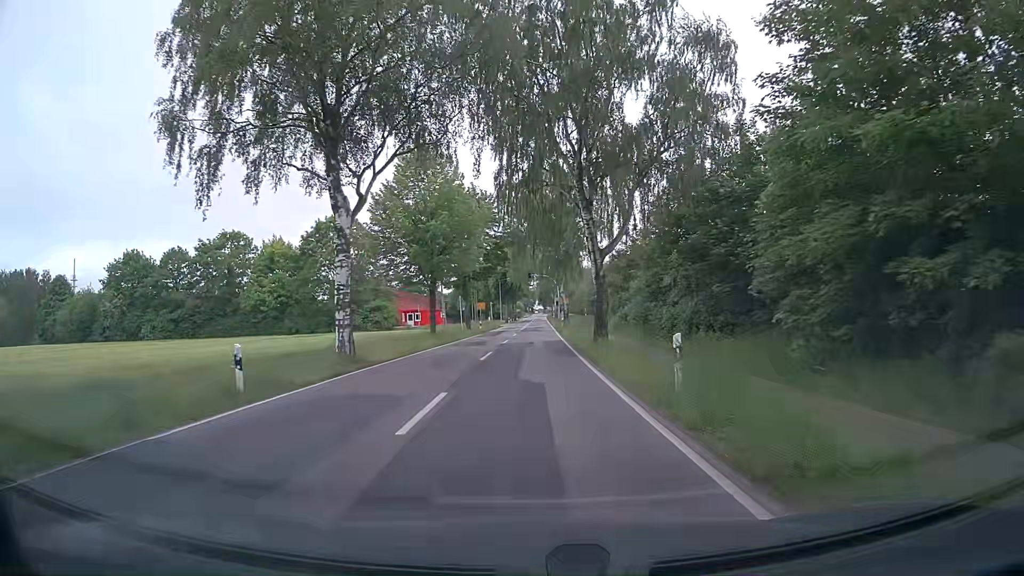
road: tertiary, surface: asphalt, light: Day
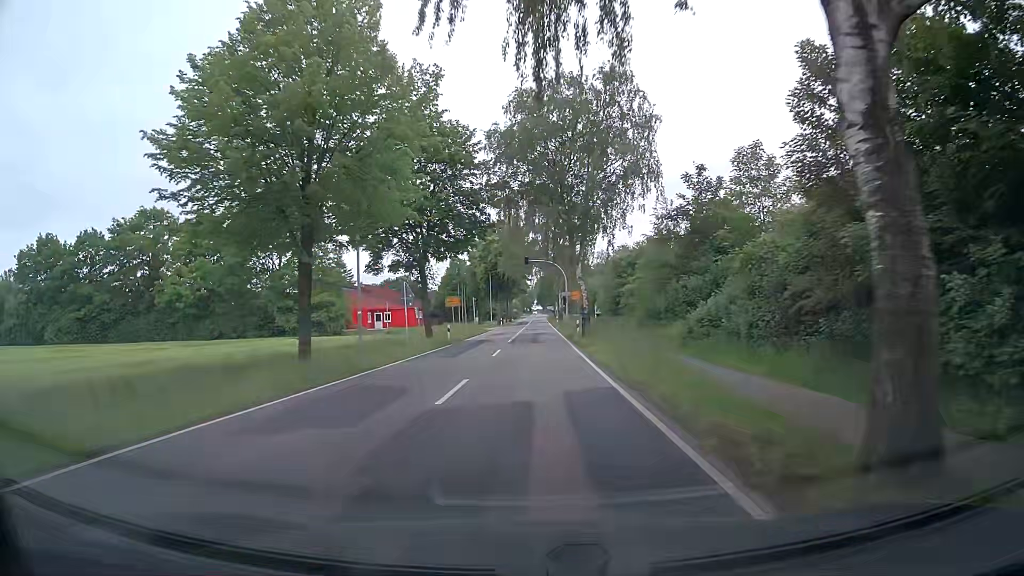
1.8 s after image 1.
(+0.1, +23.0) m; +1°
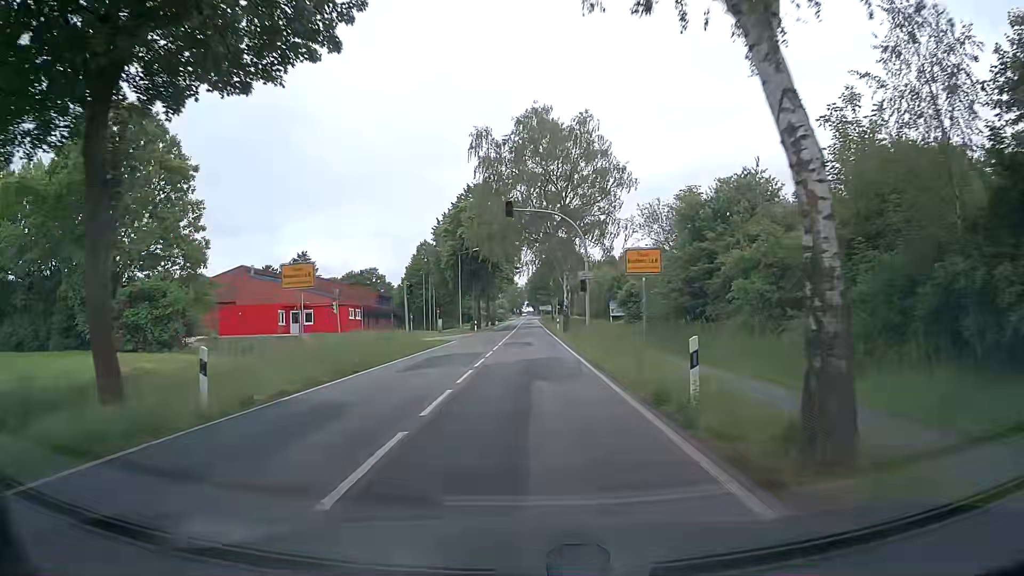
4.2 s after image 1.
(+0.1, +30.2) m; +1°
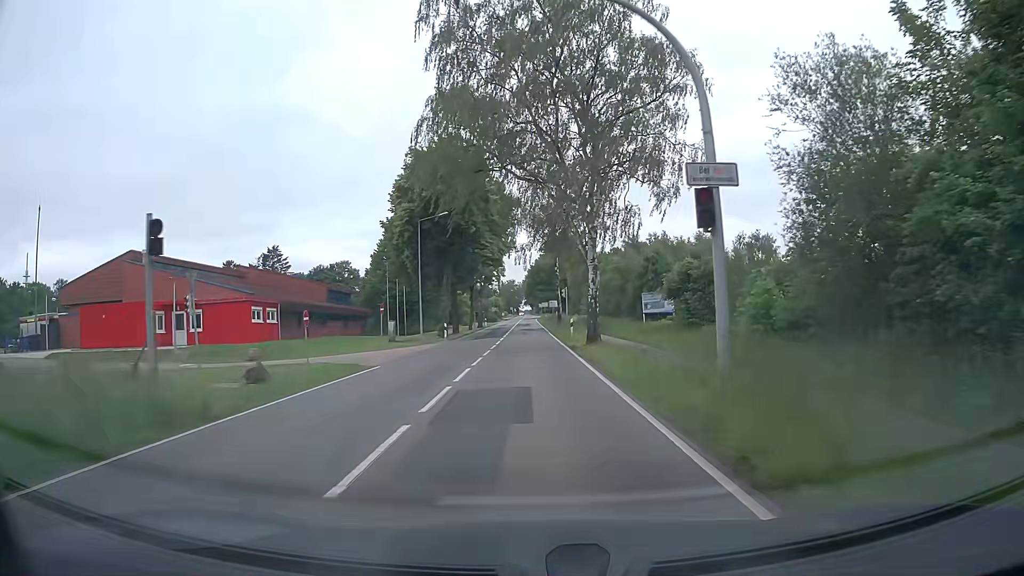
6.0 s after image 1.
(0.0, +22.2) m; 0°
(0, +10) (0, +20) (0, +30) (0, +40) (0, +50) (0, +60) (-1, +70) (-1, +80) (-1, +90) (-1, +100) m
